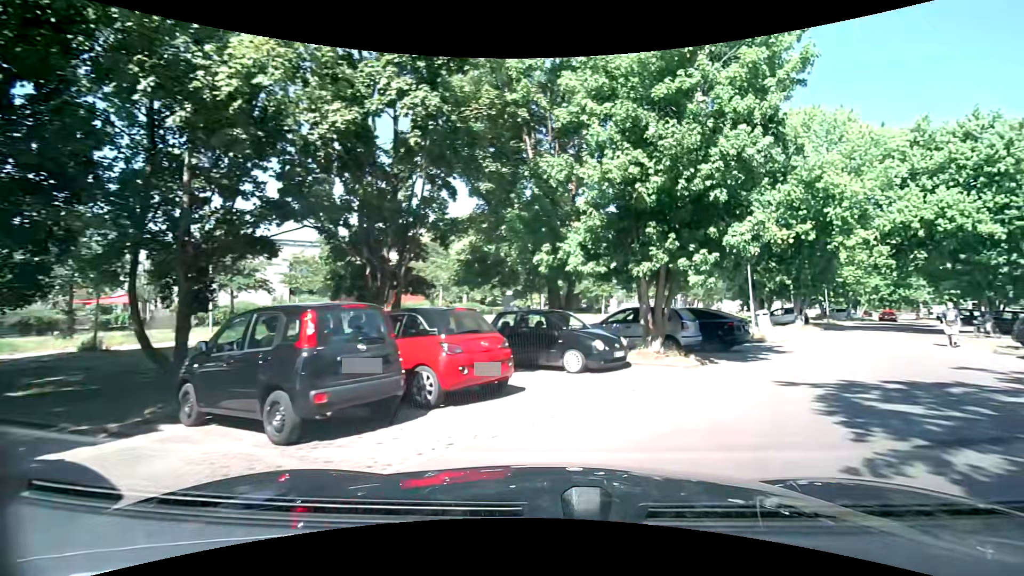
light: Day
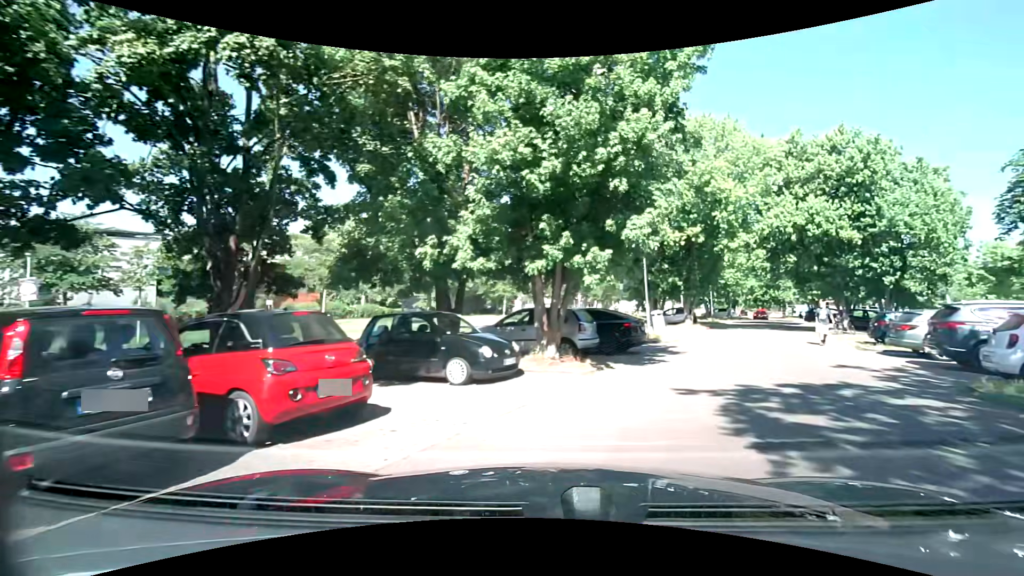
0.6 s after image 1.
(+0.2, +1.5) m; +11°
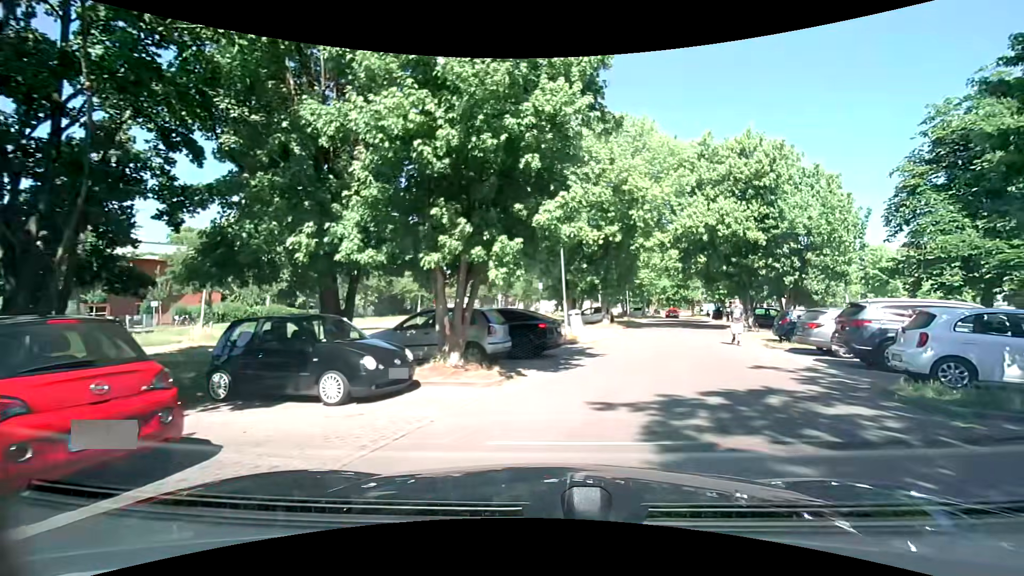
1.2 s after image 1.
(+0.1, +1.5) m; +10°
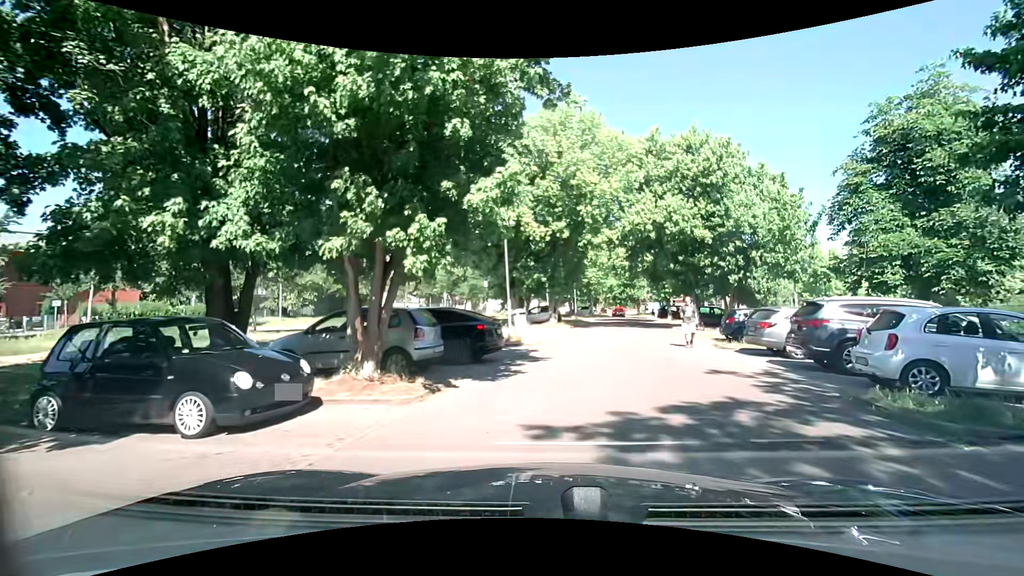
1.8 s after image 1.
(+0.1, +1.6) m; +6°
